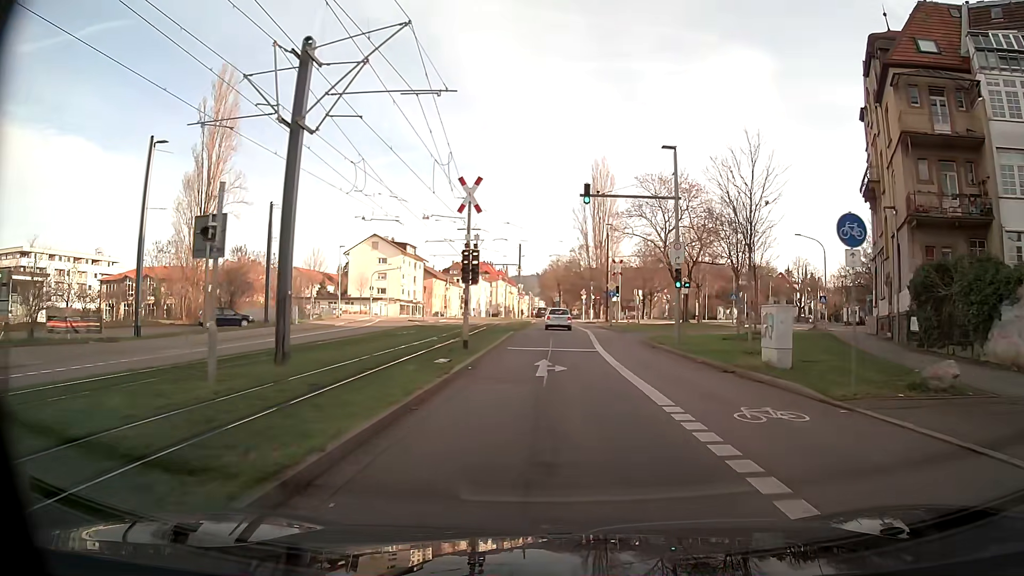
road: secondary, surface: asphalt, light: Day
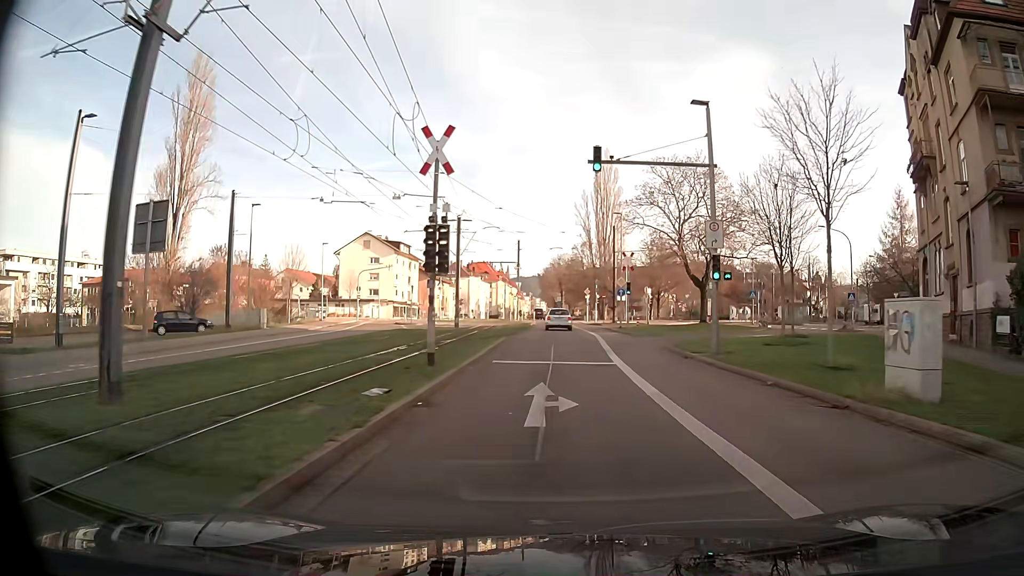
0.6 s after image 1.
(0.0, +6.4) m; 0°
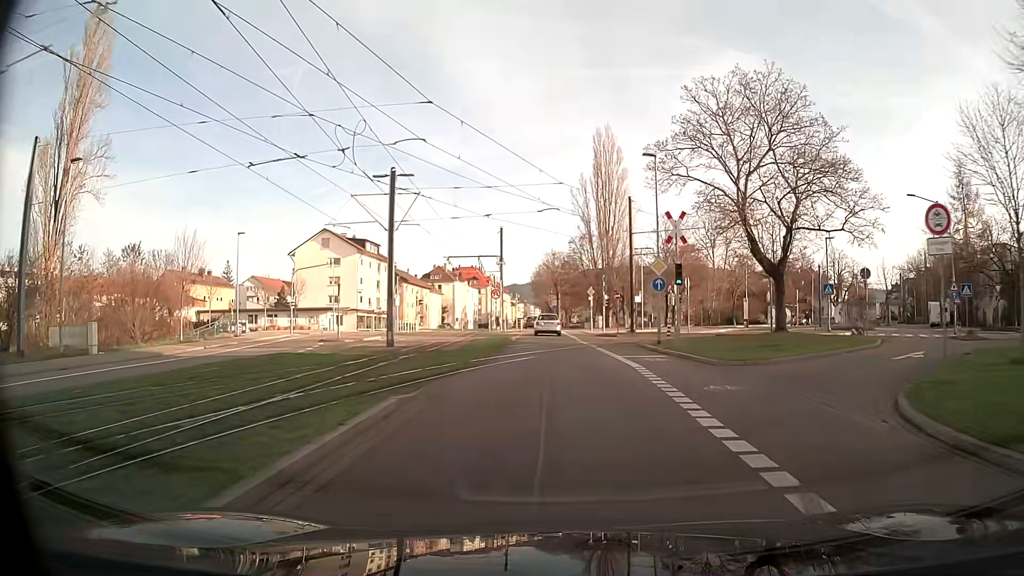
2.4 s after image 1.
(+0.1, +19.1) m; 0°
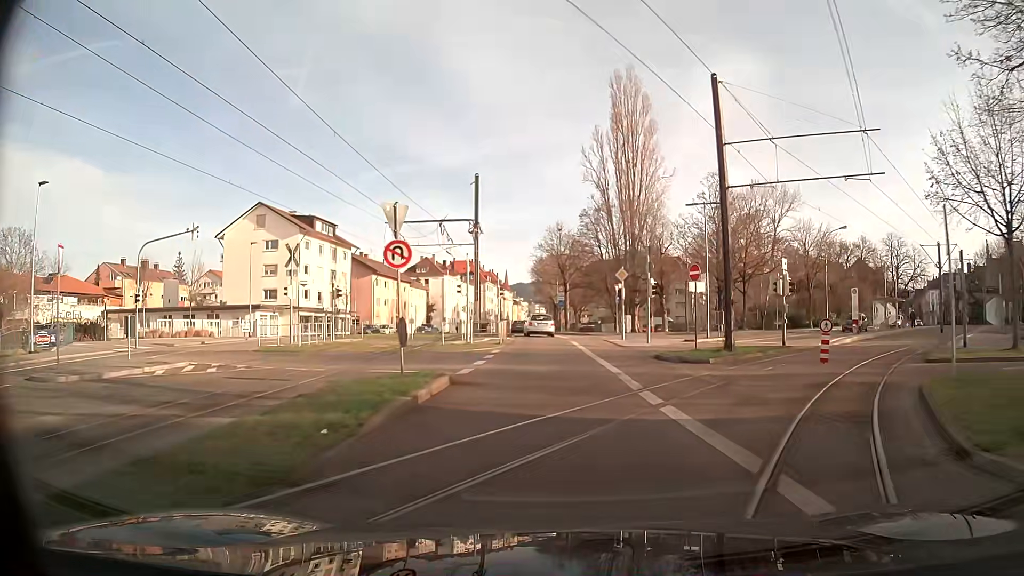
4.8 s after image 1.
(-0.2, +25.0) m; 0°
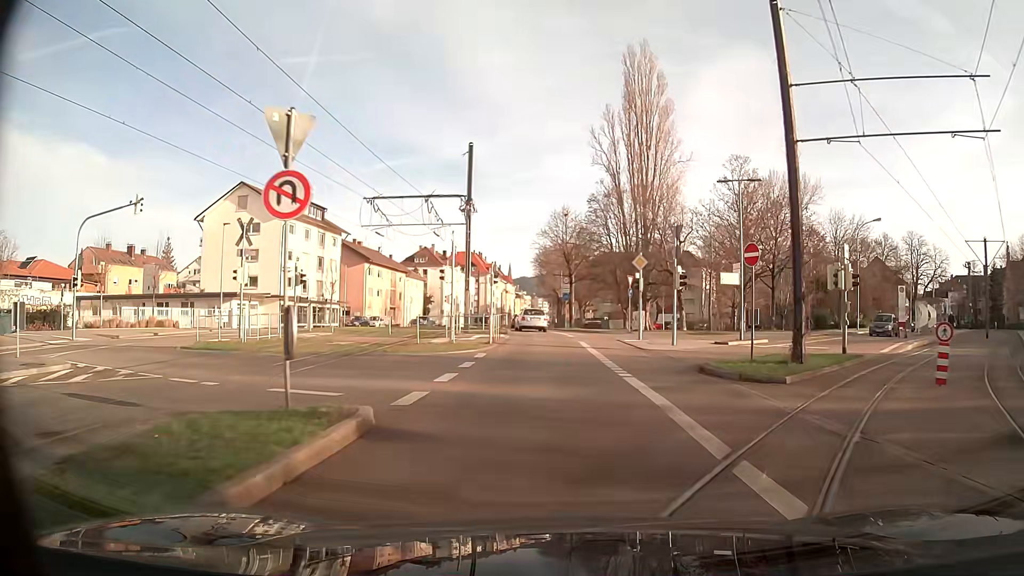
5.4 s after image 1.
(0.0, +6.2) m; 0°
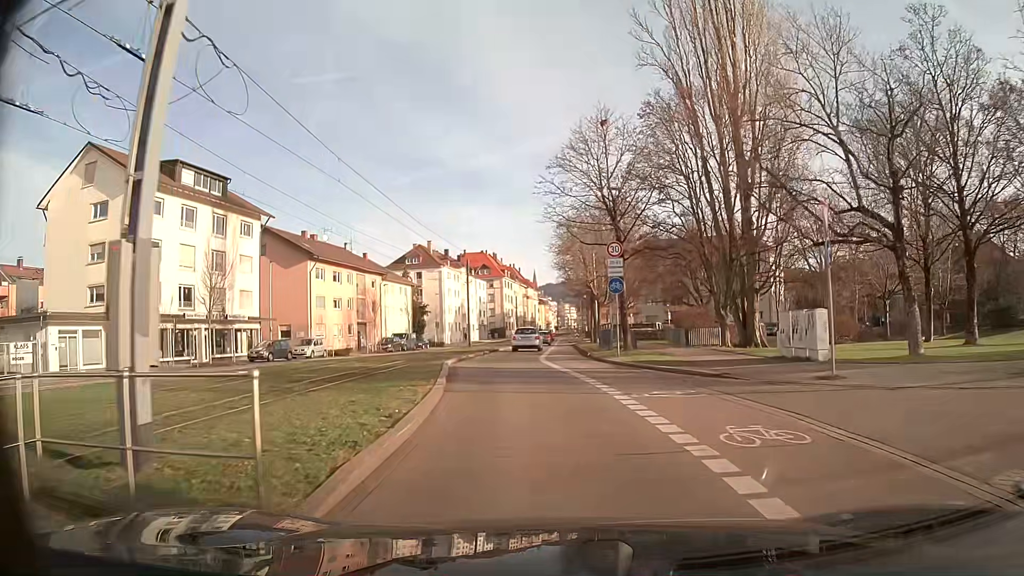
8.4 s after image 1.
(-0.6, +29.6) m; -4°
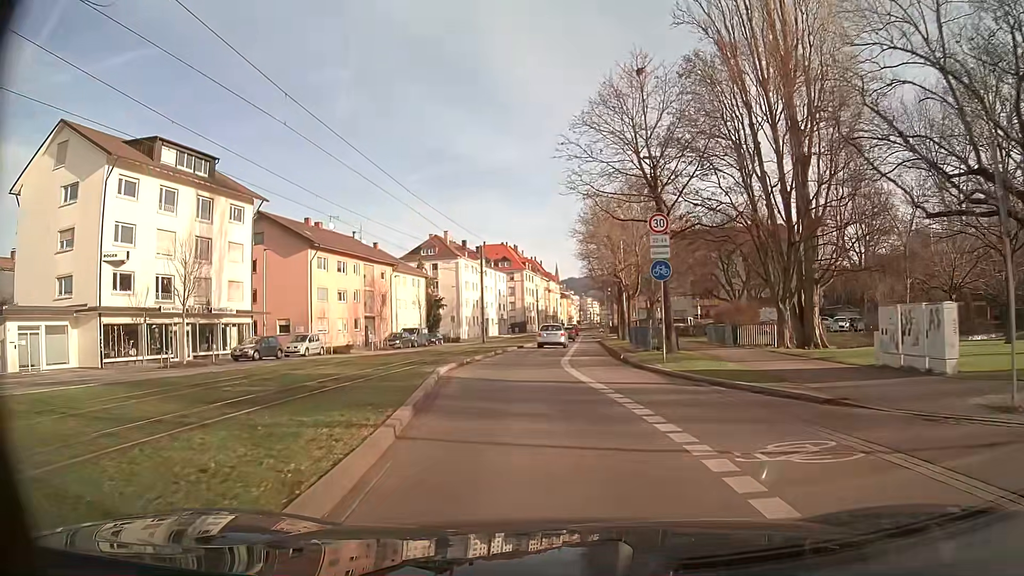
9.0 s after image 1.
(-0.1, +5.6) m; -2°
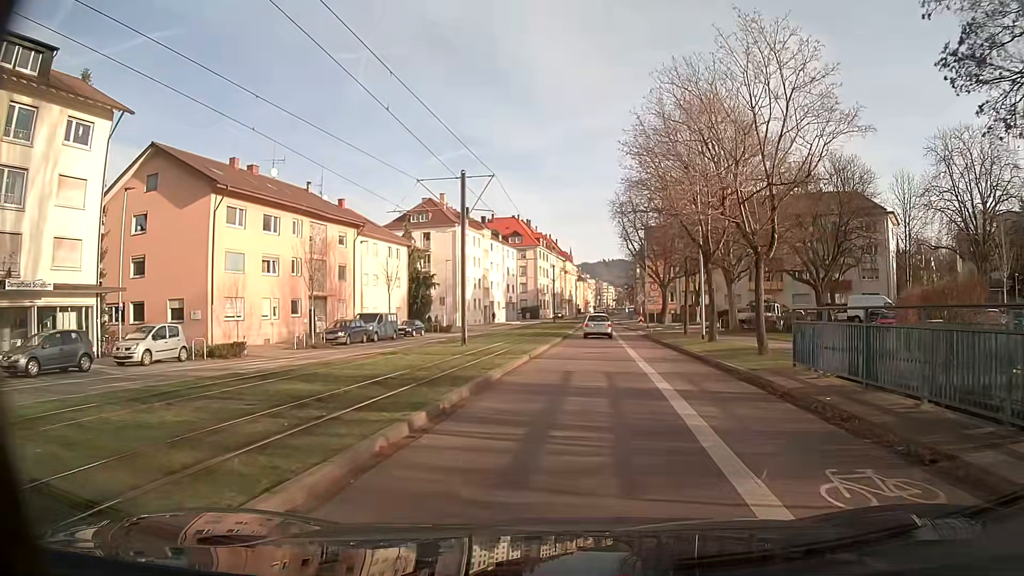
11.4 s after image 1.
(-0.4, +21.5) m; +1°
(0, +10) (+1, +20) (+1, +30) (+2, +40) (+2, +50) (+3, +60) (+3, +70) (+4, +80) (+4, +90) (+5, +100) m
